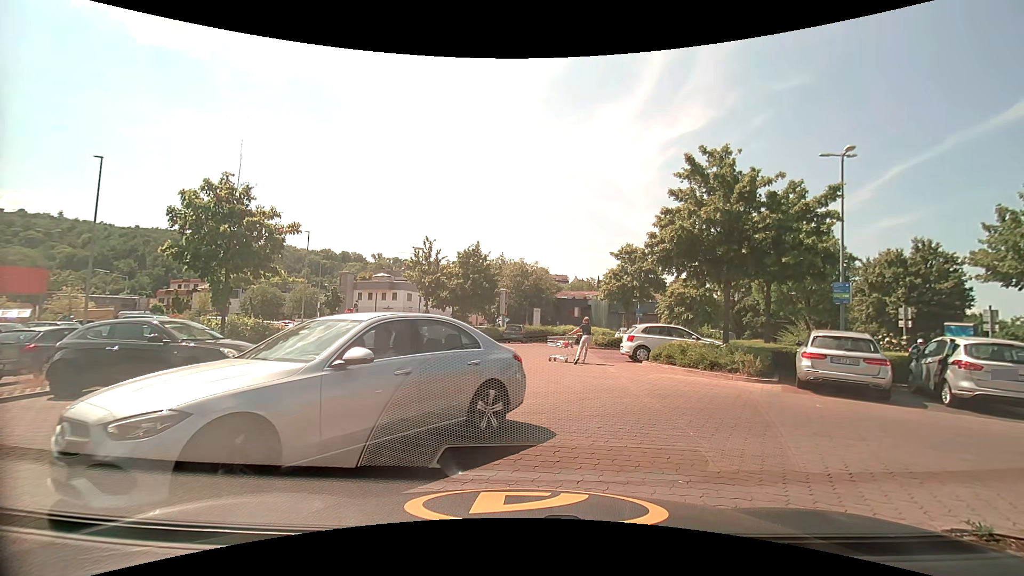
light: Day
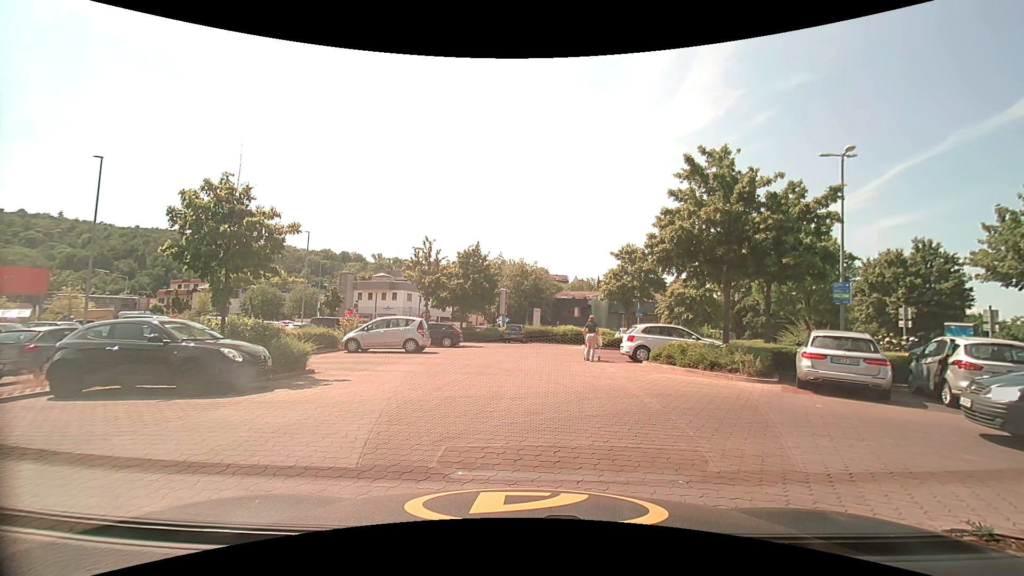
(0.0, 0.0) m; 0°
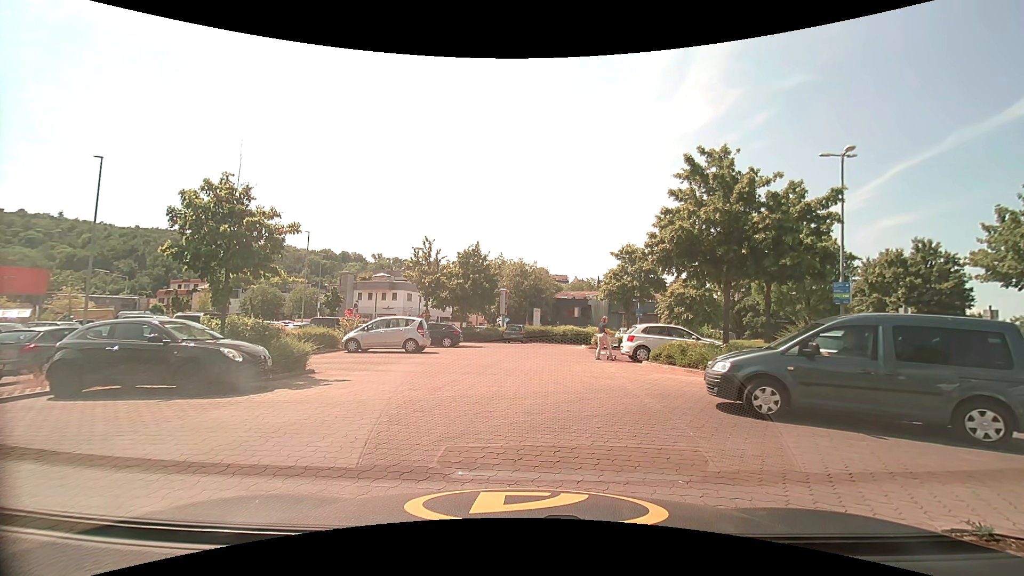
(0.0, 0.0) m; 0°
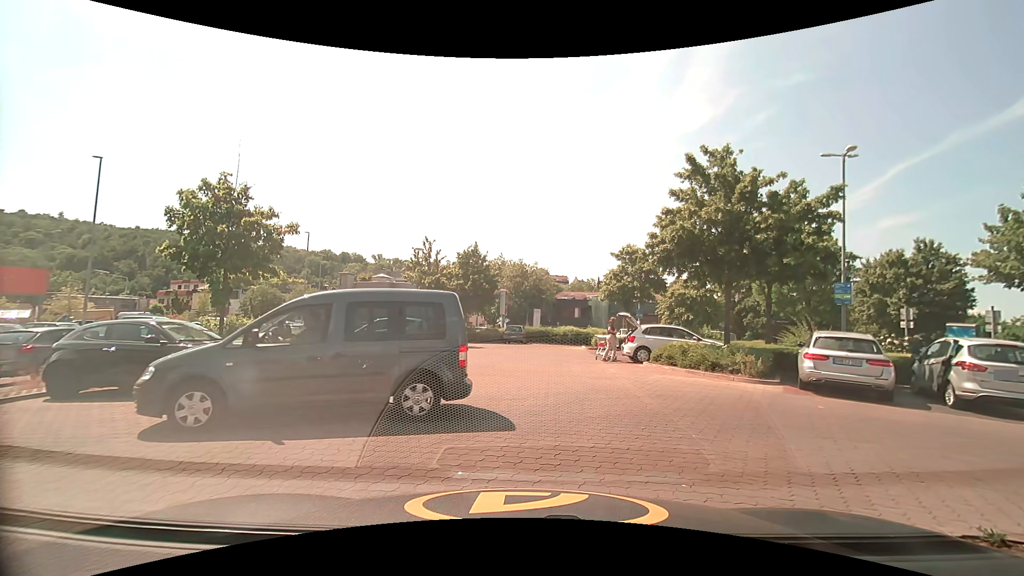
(0.0, 0.0) m; 0°
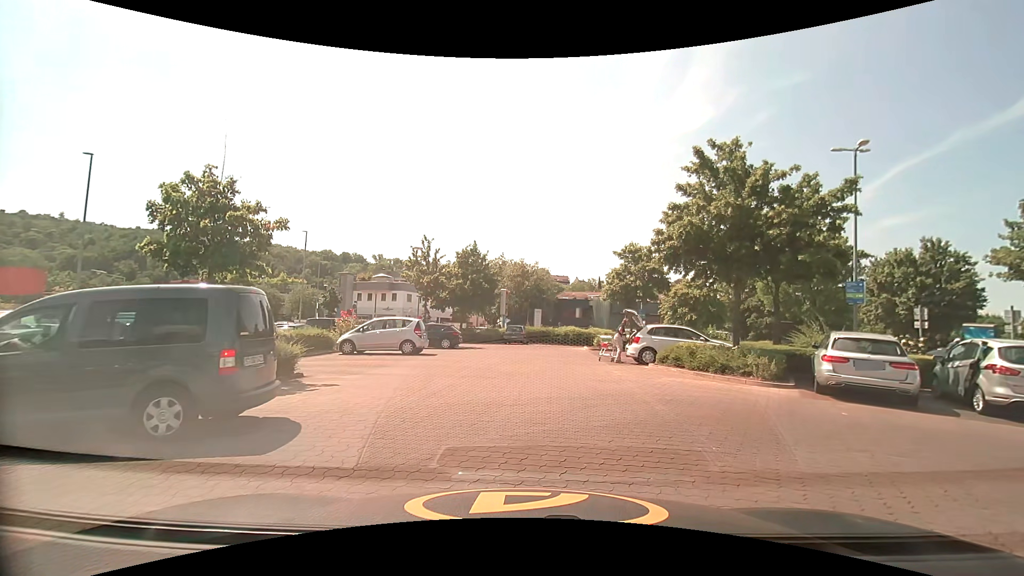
(0.0, +0.7) m; 0°
